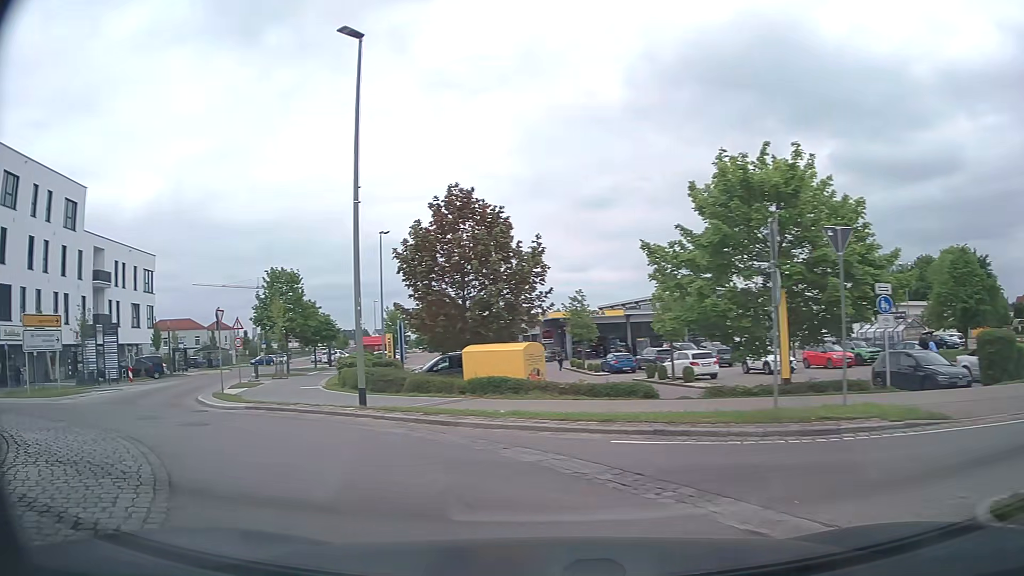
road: tertiary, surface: asphalt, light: Day
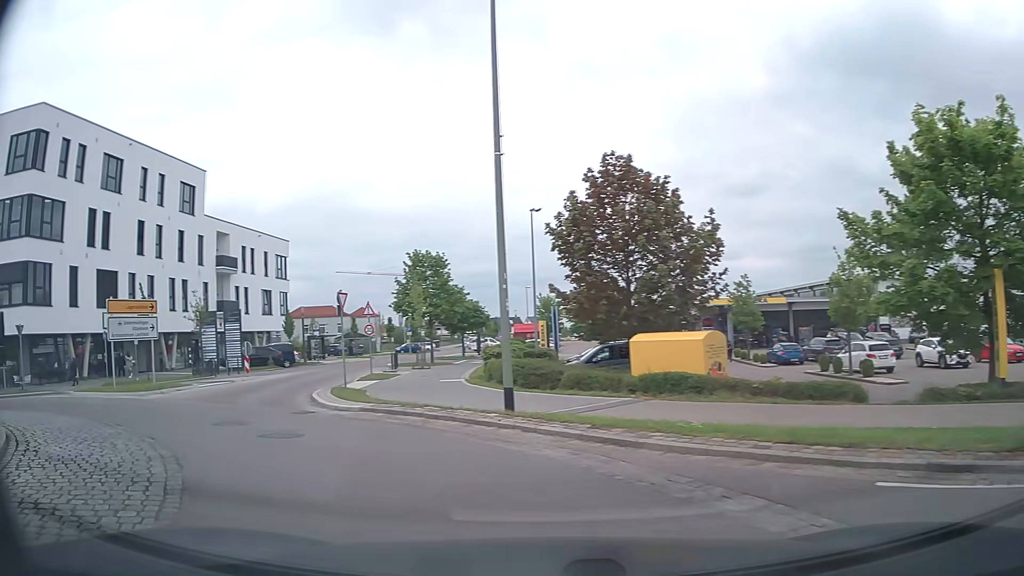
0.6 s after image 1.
(-0.3, +3.2) m; -13°
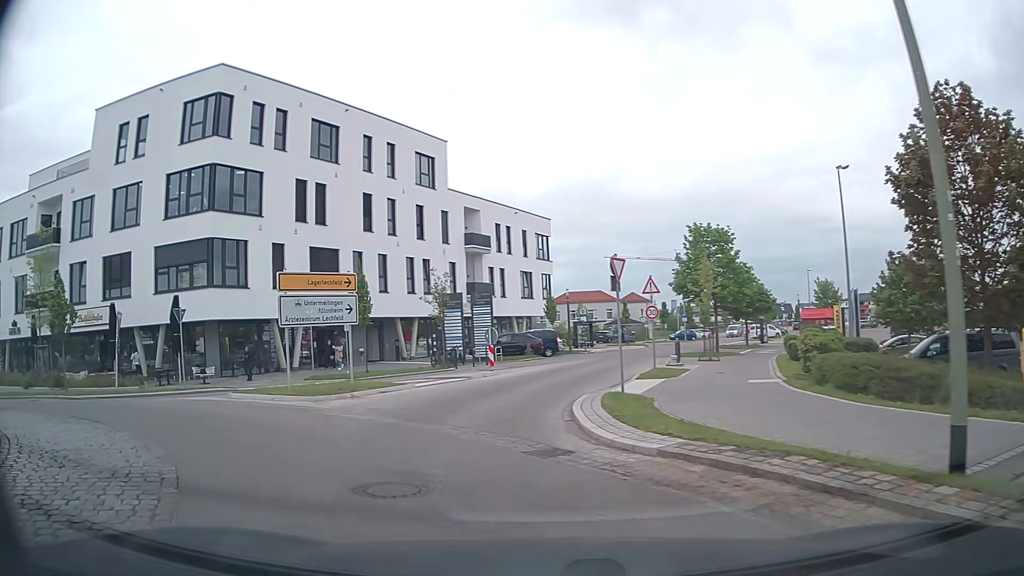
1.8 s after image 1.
(-1.2, +6.1) m; -22°
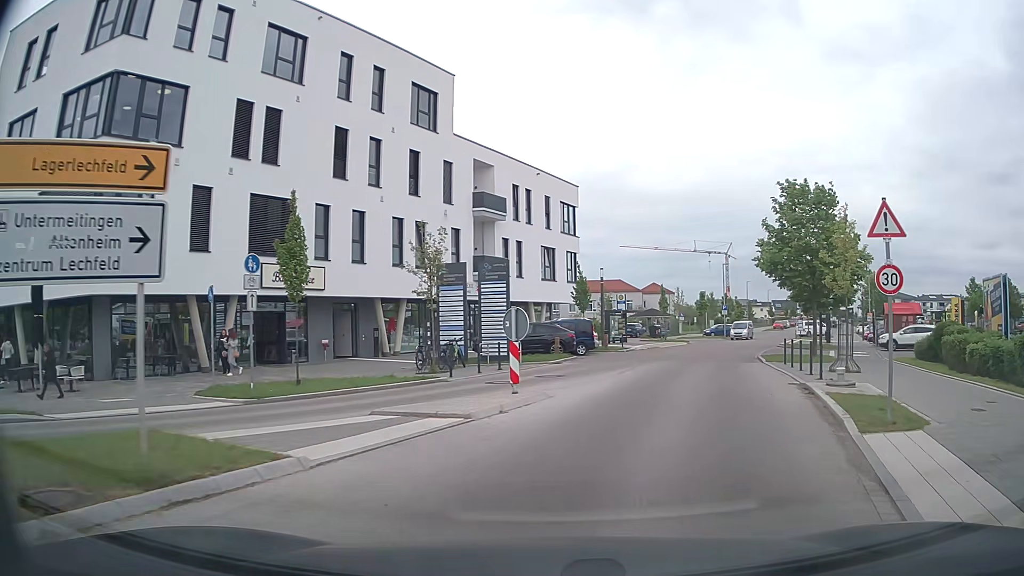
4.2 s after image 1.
(-1.3, +12.0) m; 0°
(+2, +10) (+4, +19) (+7, +29) (+10, +39) (+14, +48) (+18, +57) (+21, +66) (+25, +76) (+29, +85) (+34, +94) m
